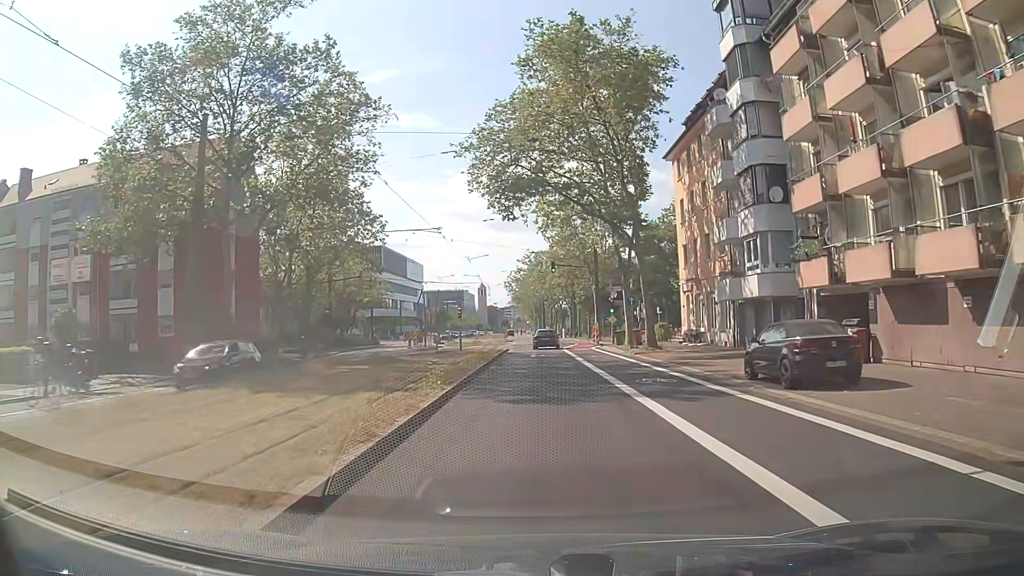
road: secondary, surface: asphalt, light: Day
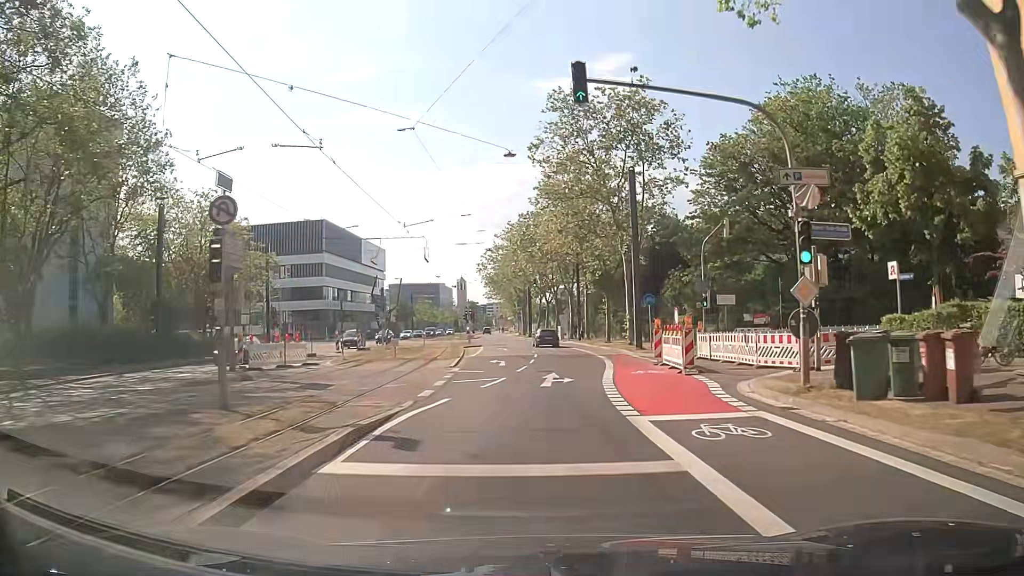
(+0.9, +36.0) m; +2°
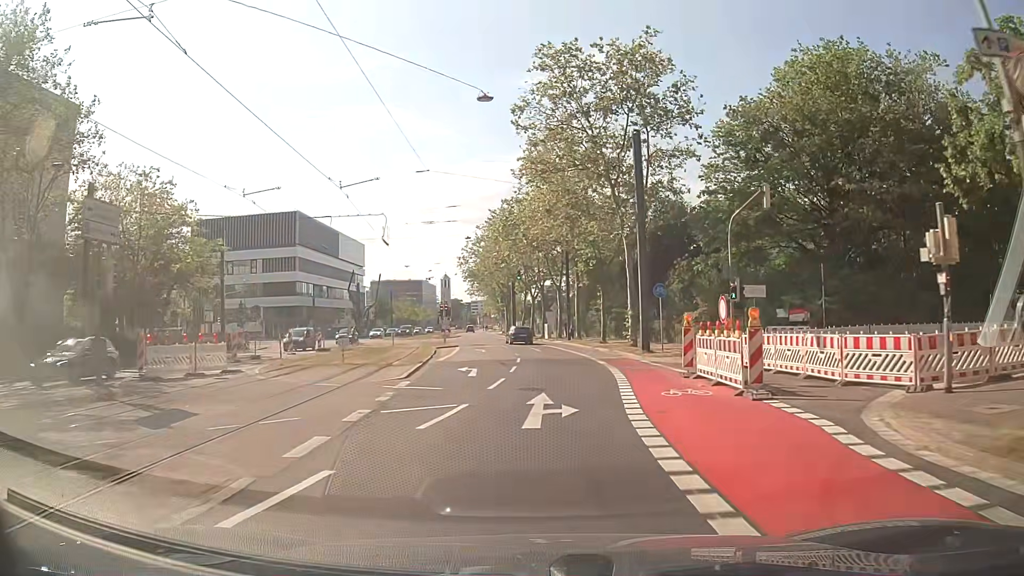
(+0.1, +7.2) m; +1°
(0, +10) (0, +20) (+1, +30) (0, +40) (0, +50) (-2, +60) (-3, +70) (-5, +80) (-7, +89) (-8, +99) m
